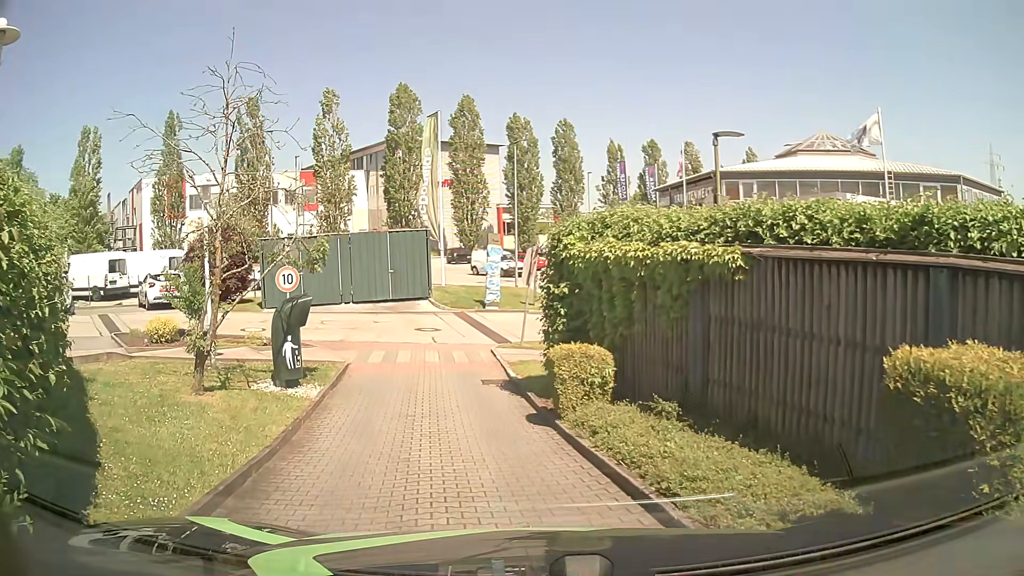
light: Day
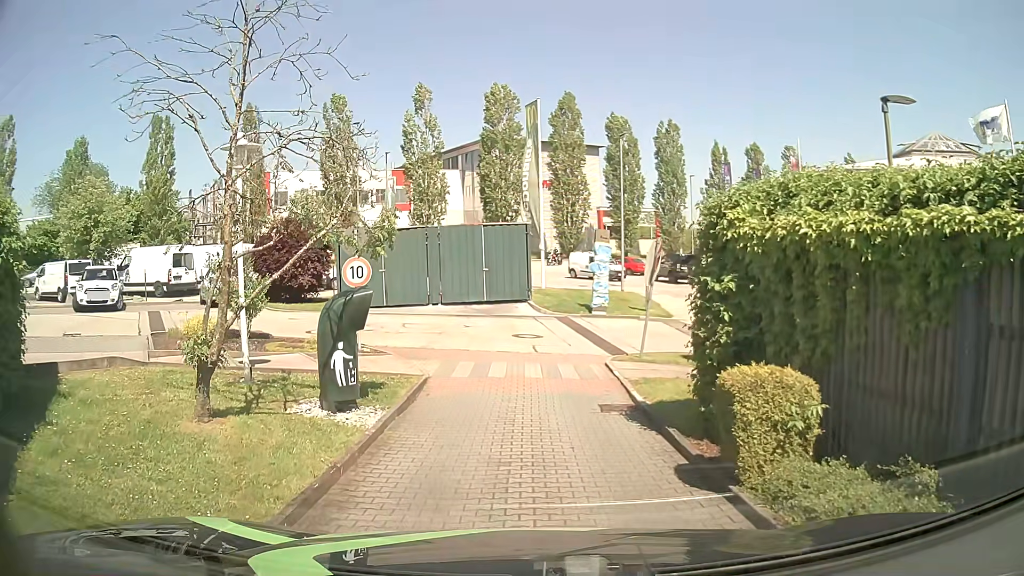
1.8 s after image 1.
(-0.2, +2.9) m; -6°
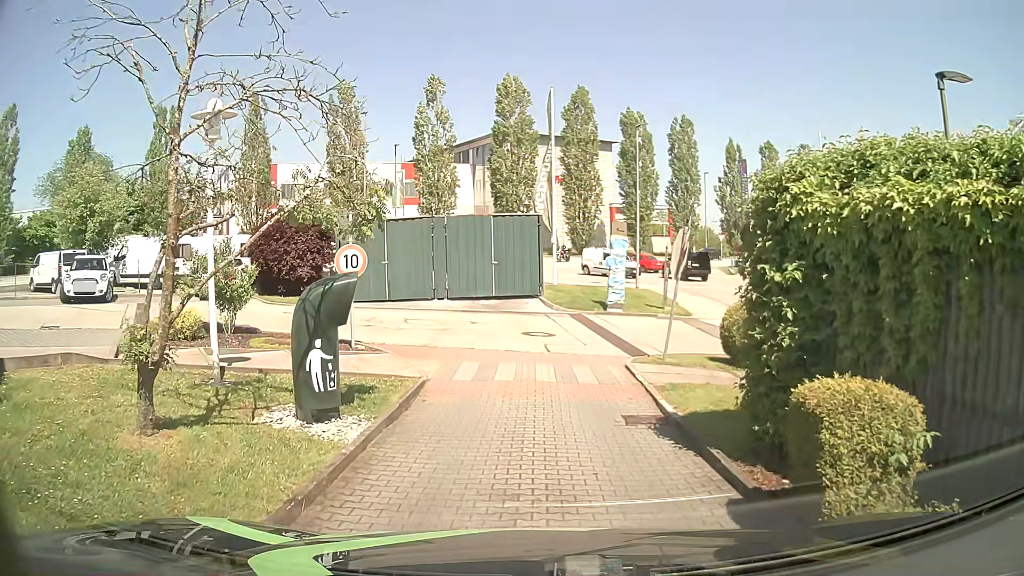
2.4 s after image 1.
(0.0, +1.3) m; 0°
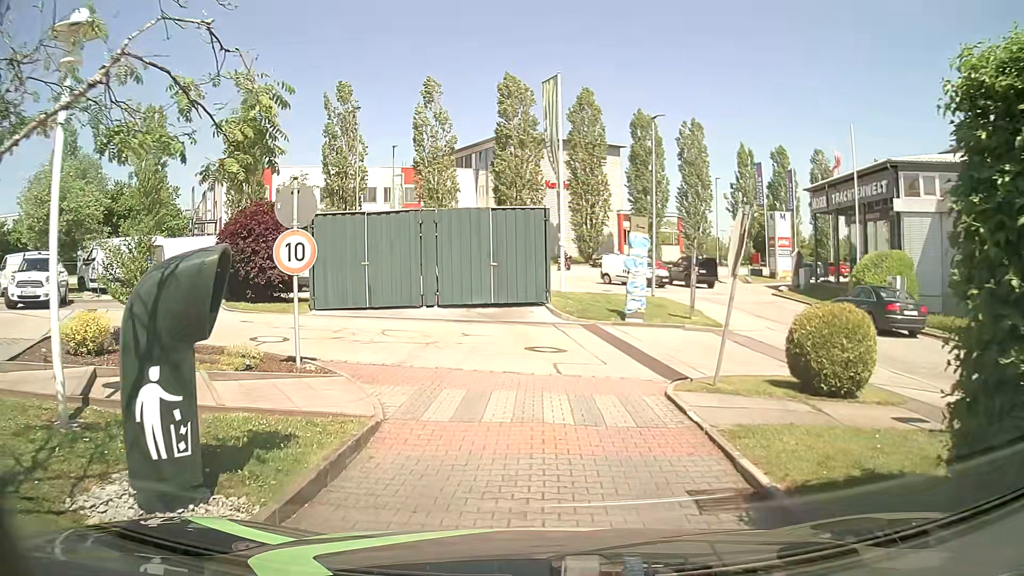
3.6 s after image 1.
(-0.1, +3.2) m; -2°
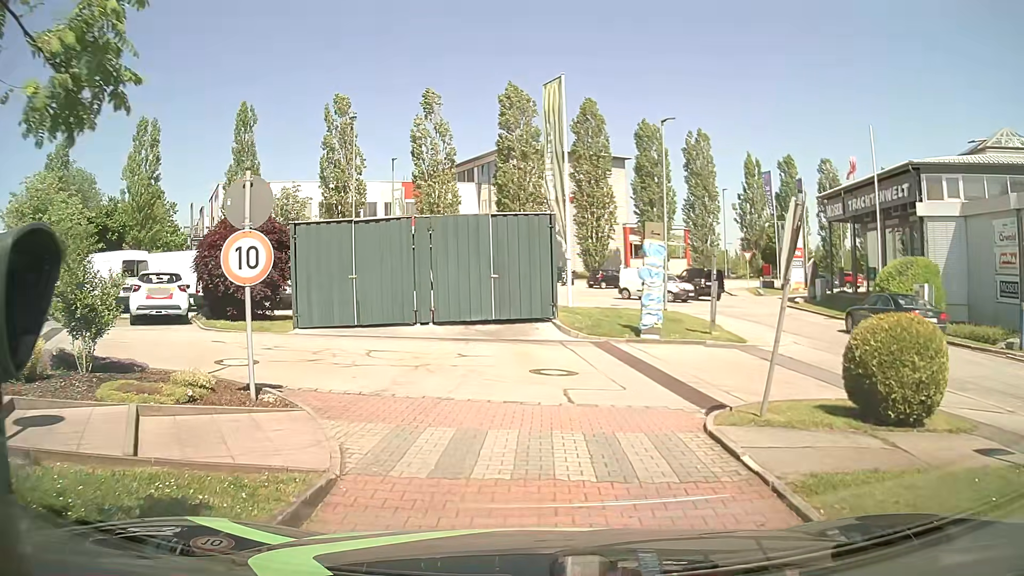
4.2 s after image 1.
(0.0, +1.7) m; +1°
